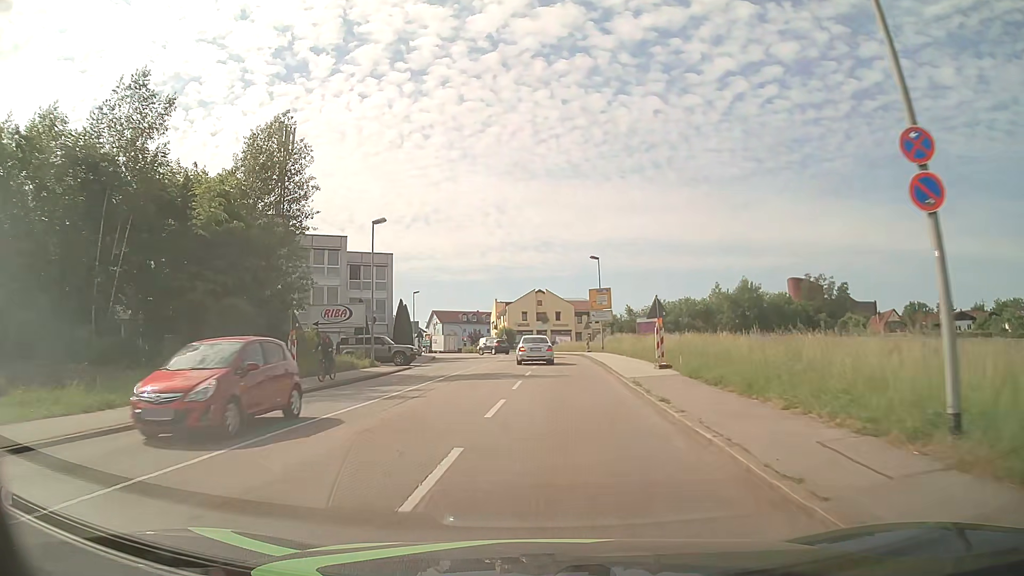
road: tertiary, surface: asphalt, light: Day
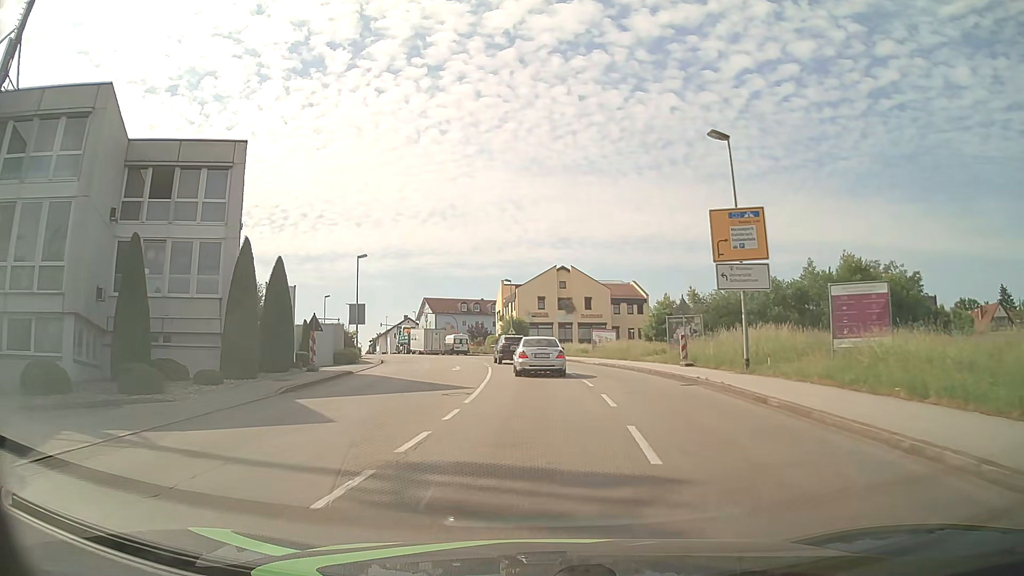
(-0.7, +35.4) m; -1°
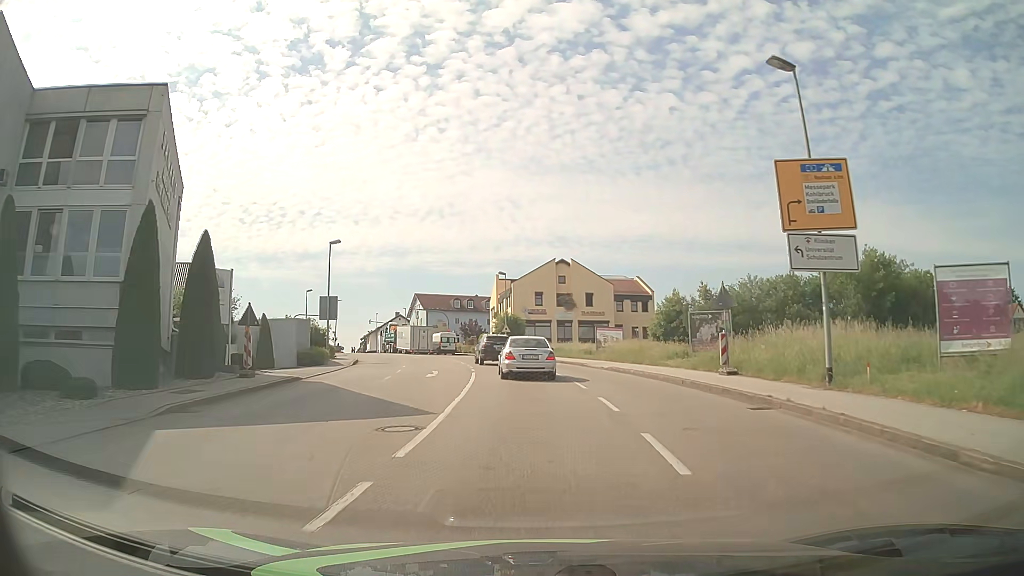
(0.0, +6.6) m; 0°
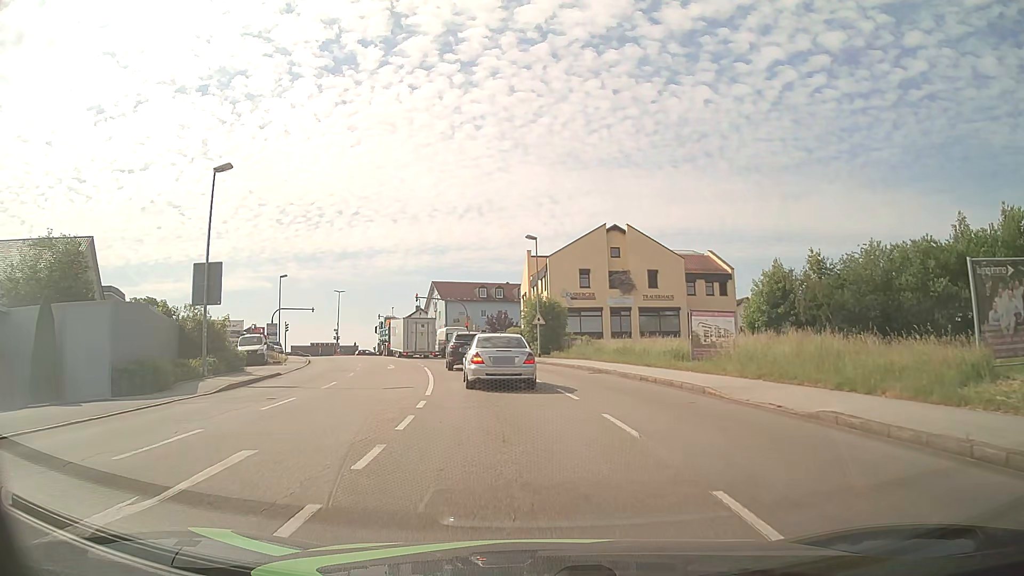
(-0.3, +21.4) m; -3°
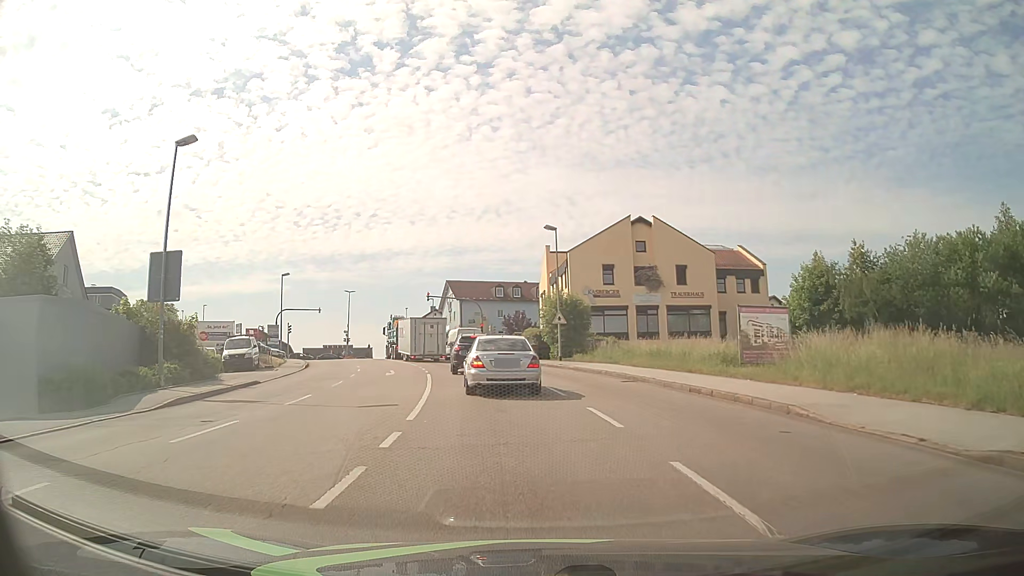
(-0.1, +4.5) m; -2°
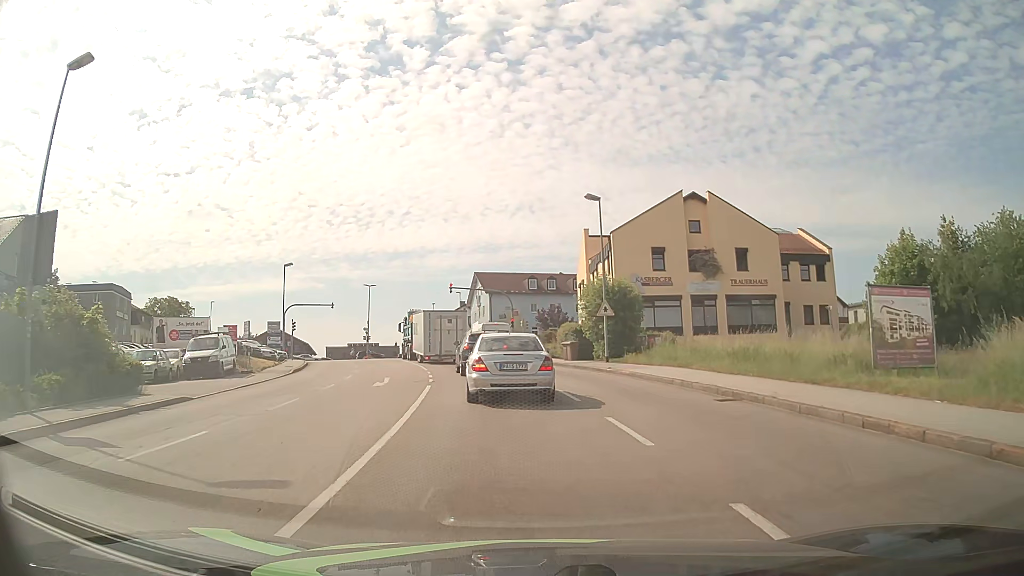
(-0.2, +7.8) m; -3°
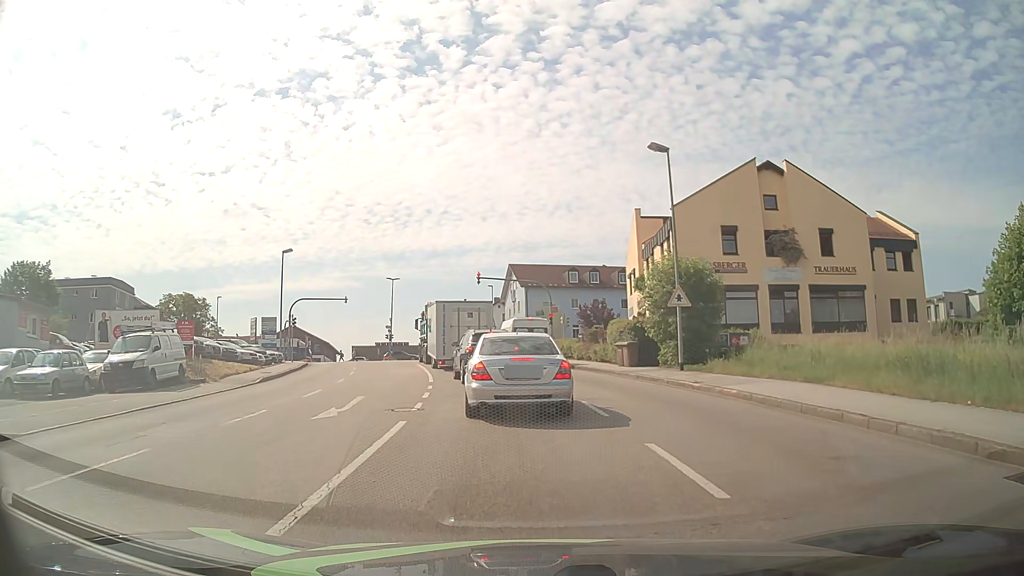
(-0.2, +8.6) m; -3°
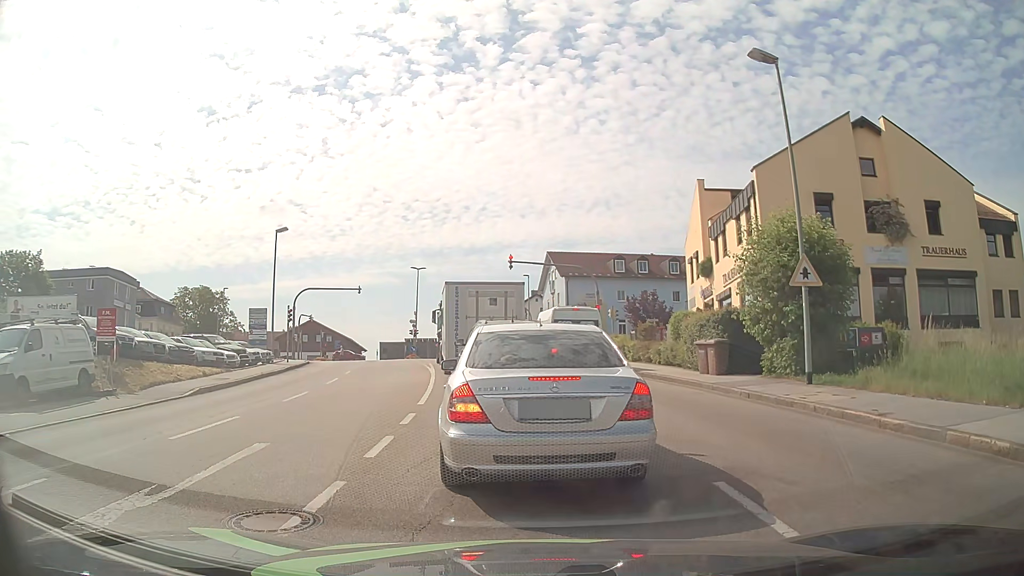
(-0.3, +8.0) m; -4°
(0, +10) (-1, +20) (-2, +30) (-4, +40) (-5, +50) (-7, +60) (-8, +69) (-10, +79) (-15, +87) (-25, +90) m
